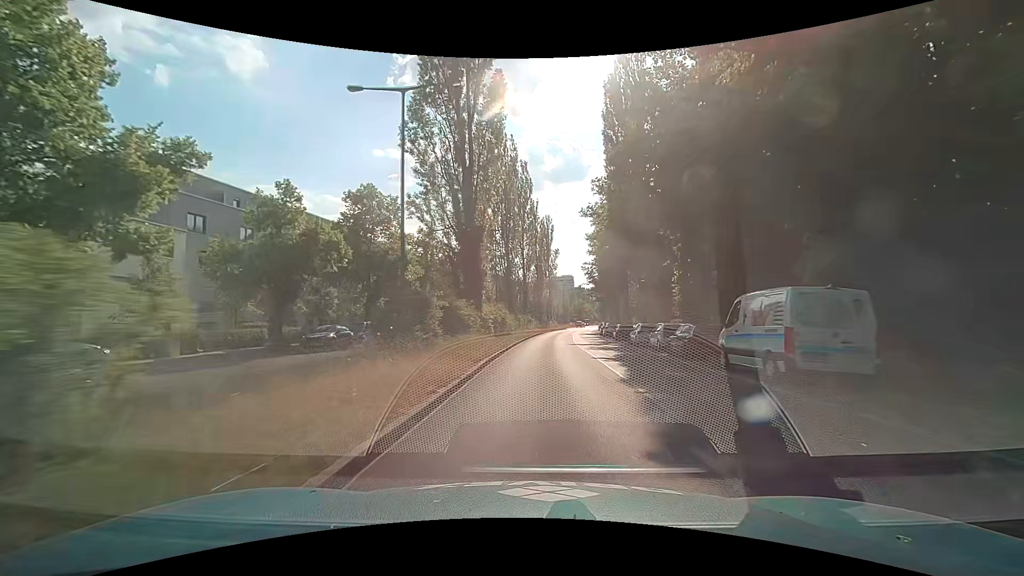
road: secondary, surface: asphalt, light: Day
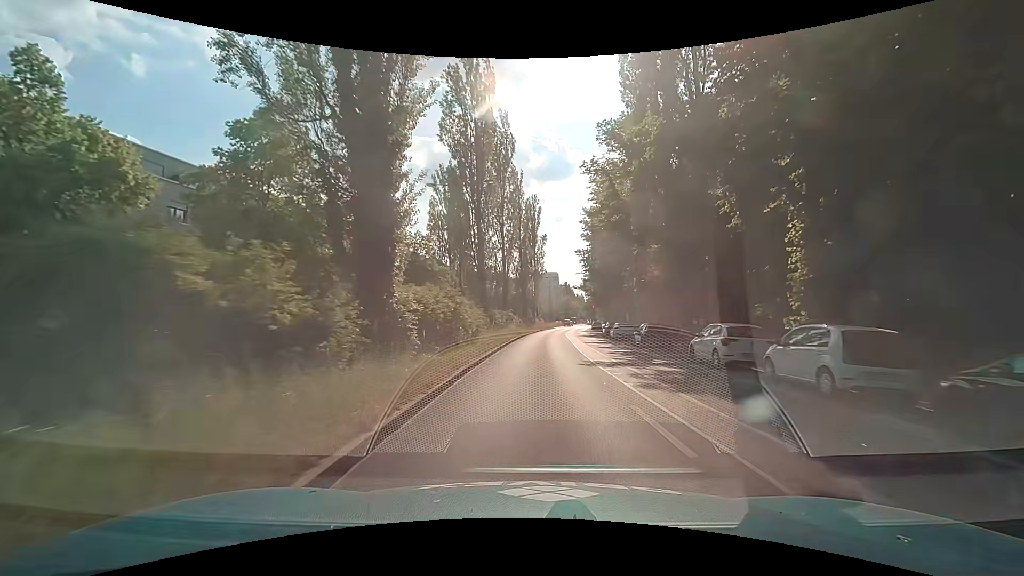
(+0.2, +15.5) m; +1°
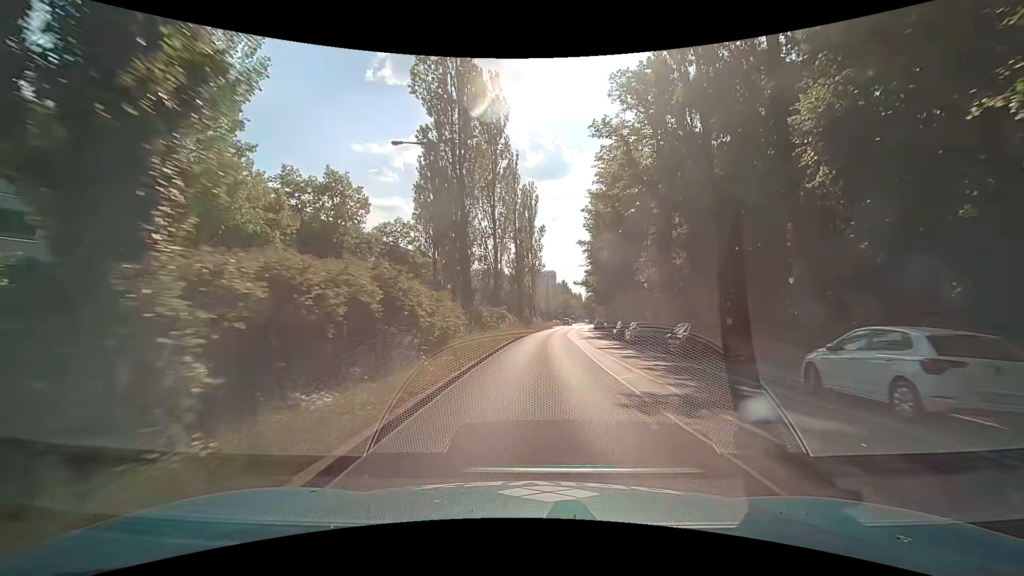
(+0.1, +7.8) m; +1°
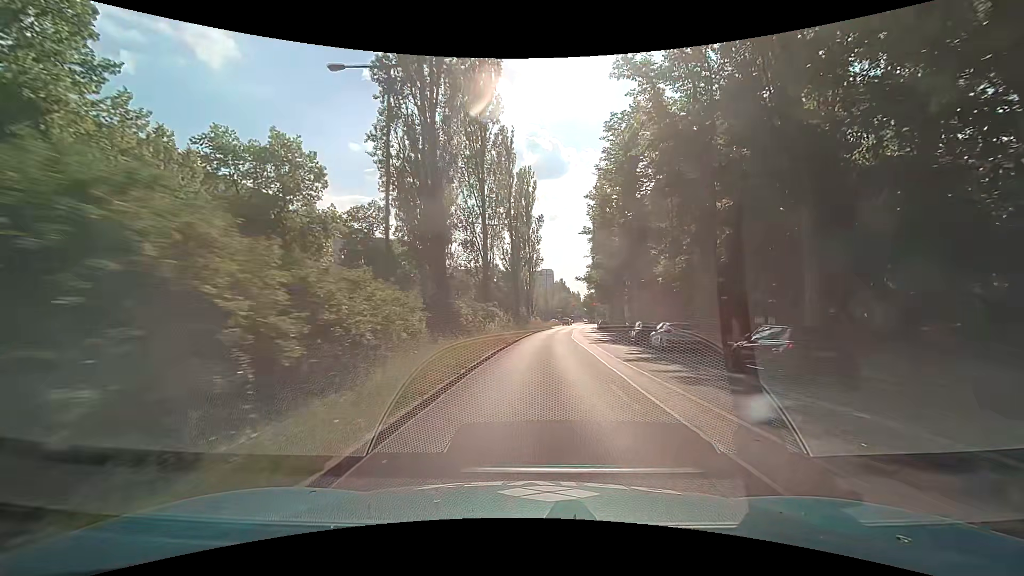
(0.0, +7.9) m; +1°
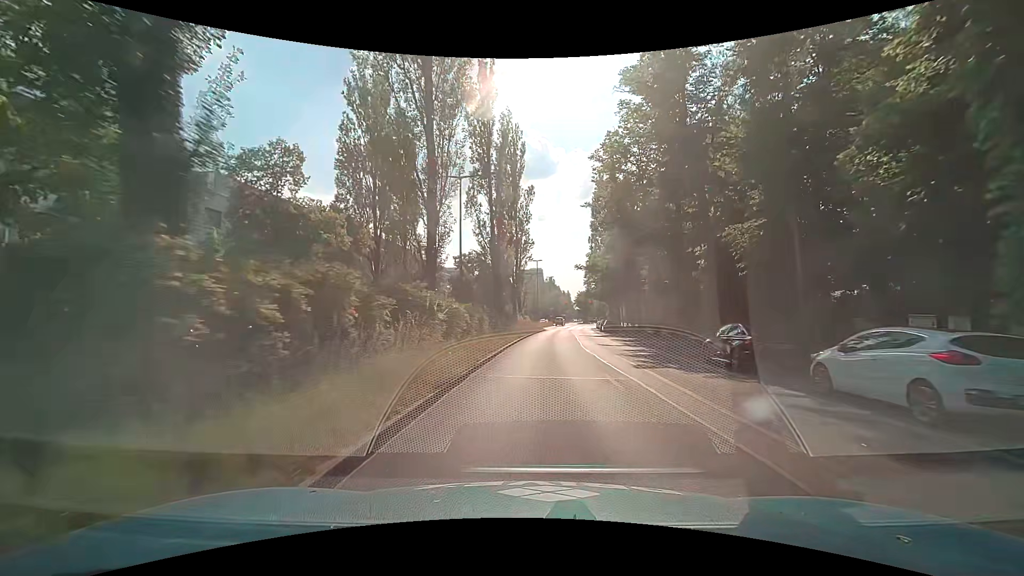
(0.0, +15.9) m; +1°
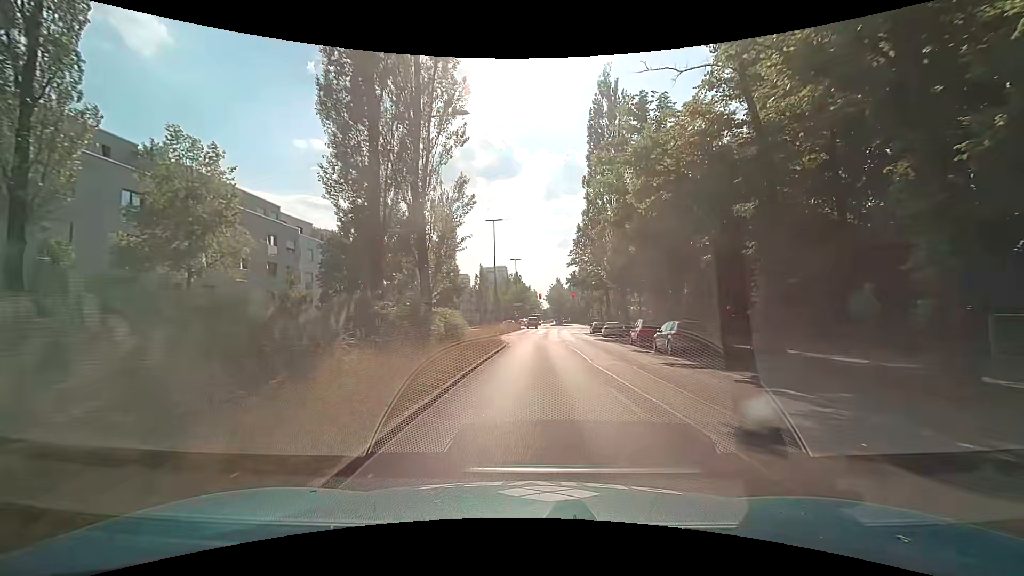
(+1.2, +38.8) m; +4°
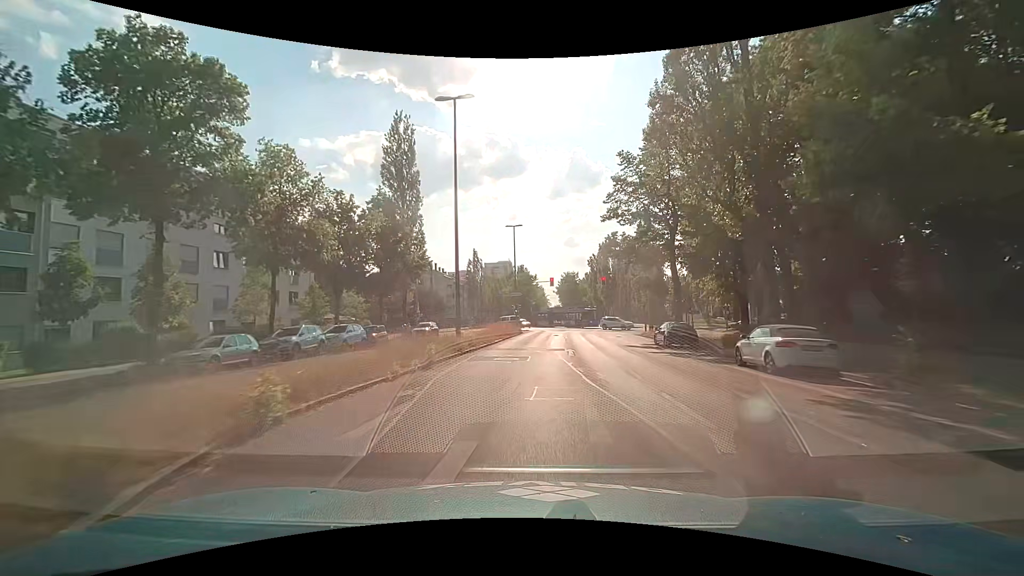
(+0.1, +30.5) m; -1°
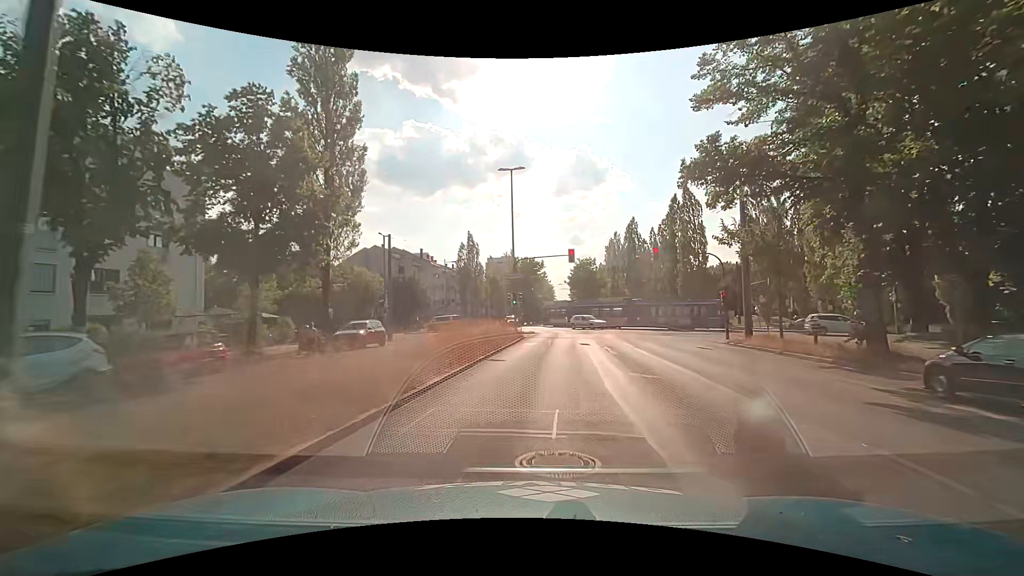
(0.0, +20.9) m; 0°
